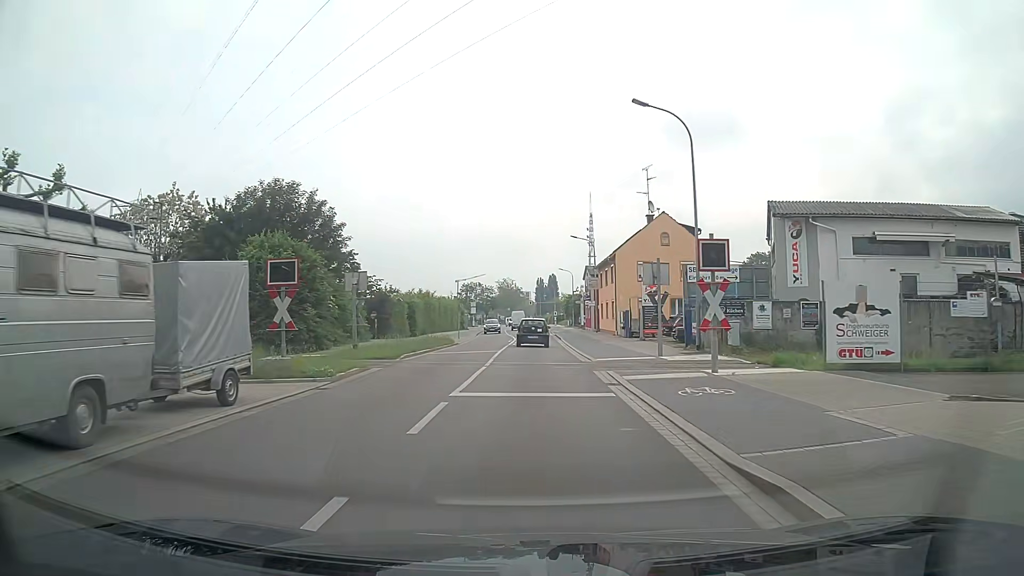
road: unclassified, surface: asphalt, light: Day
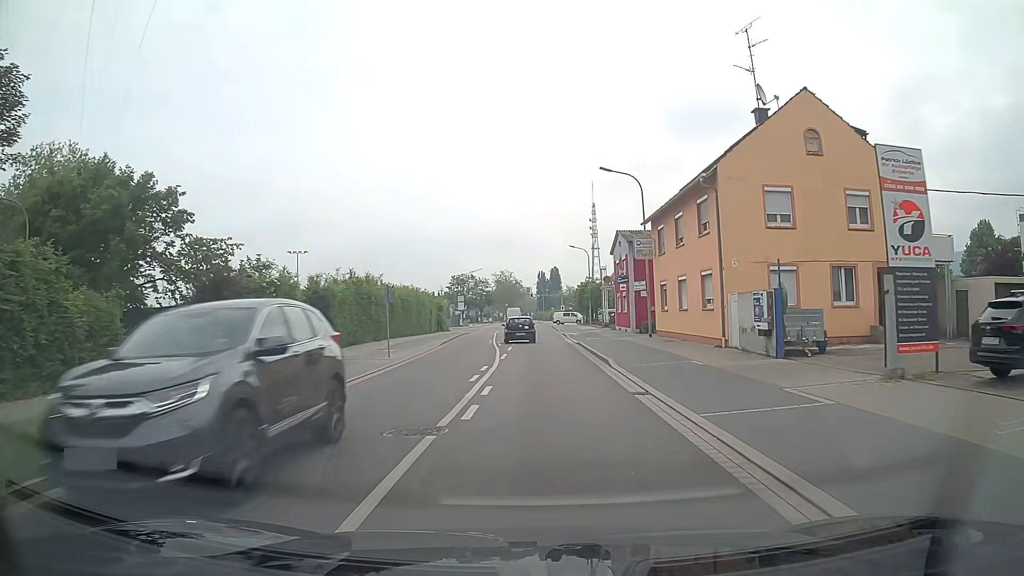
(+0.1, +28.5) m; +1°
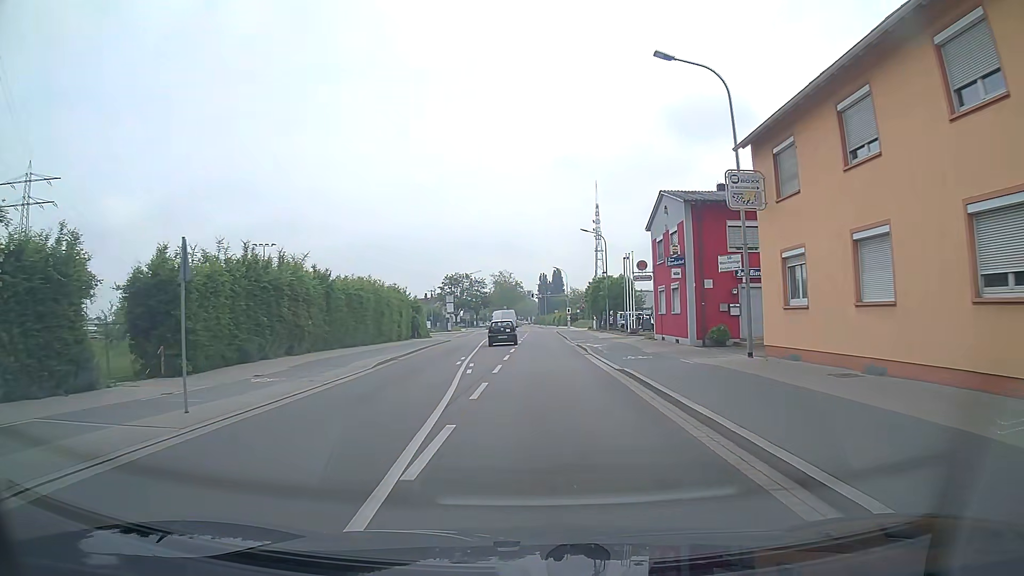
(-0.1, +17.3) m; -1°
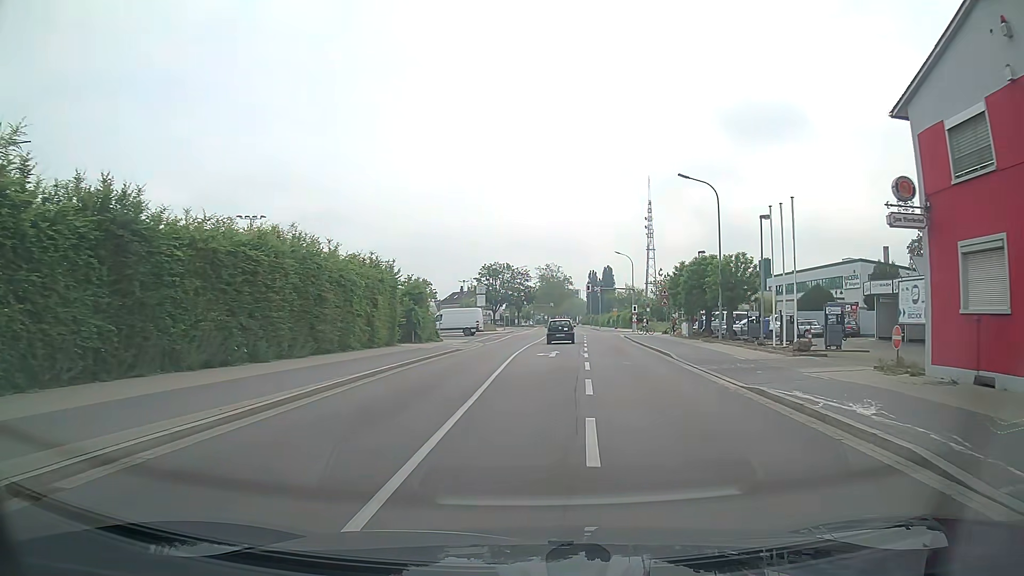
(-0.9, +23.7) m; -4°
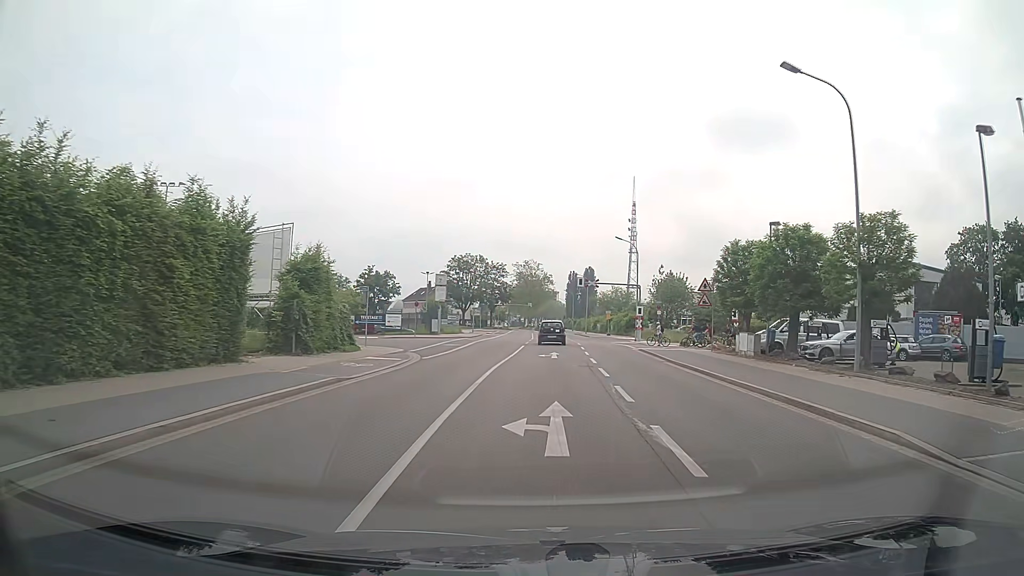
(+0.2, +18.4) m; +2°
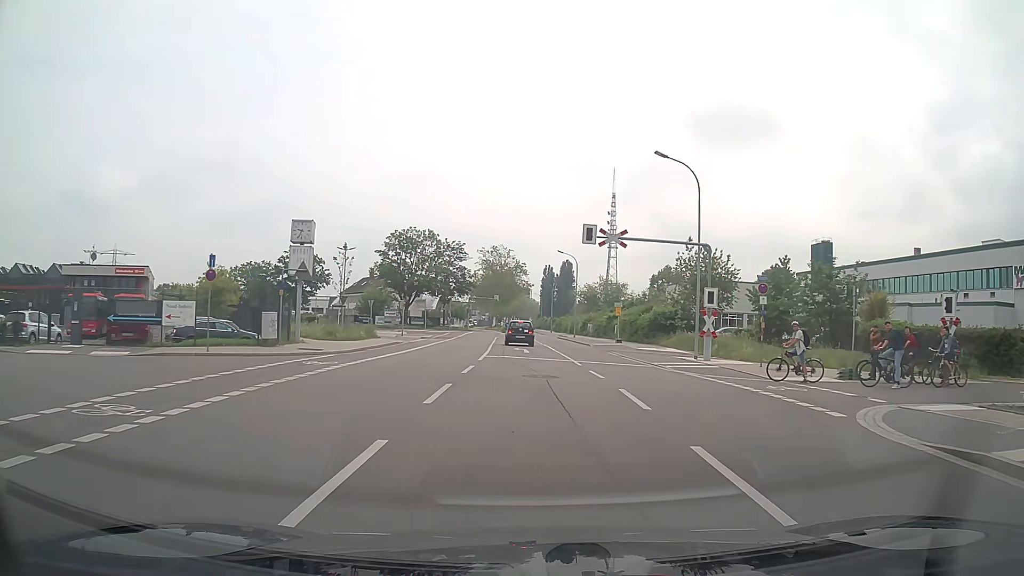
(+0.8, +31.8) m; +2°
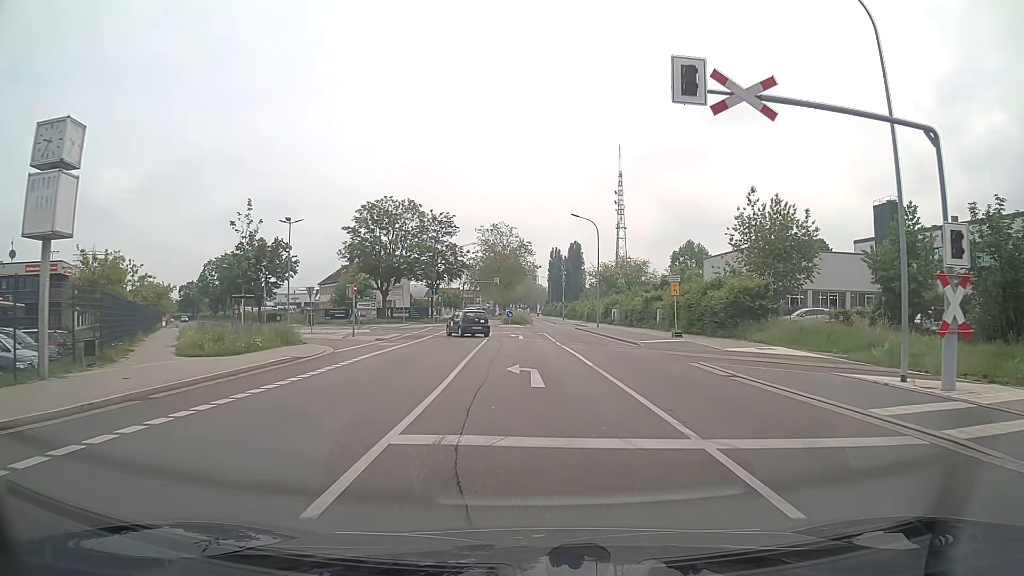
(-0.1, +17.7) m; 0°
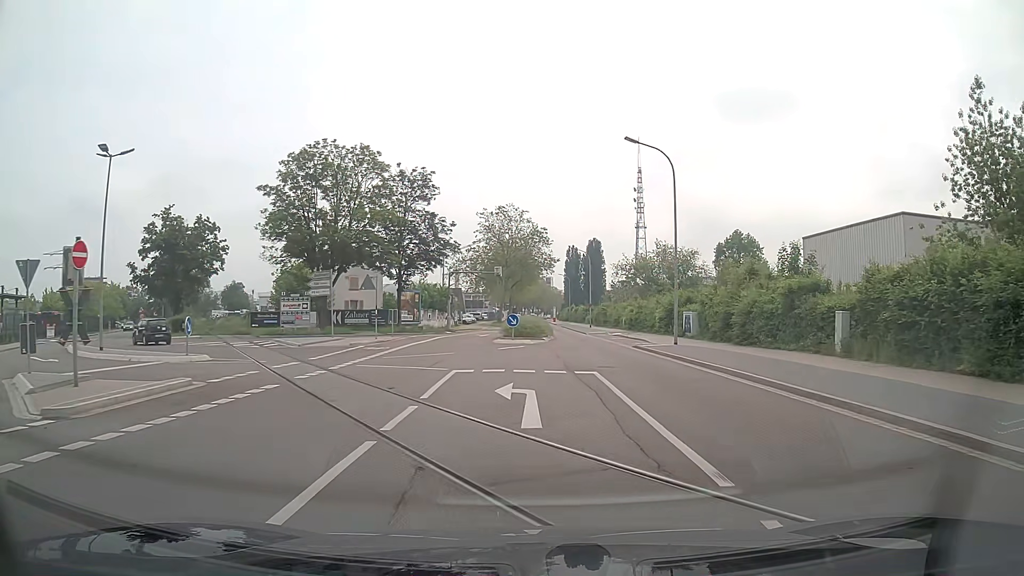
(-0.4, +25.8) m; -1°
(0, +10) (-2, +20) (-9, +26) (-18, +30) (-26, +37) (-32, +44) (-38, +53) (-43, +61) (-48, +70) (-53, +79) m
